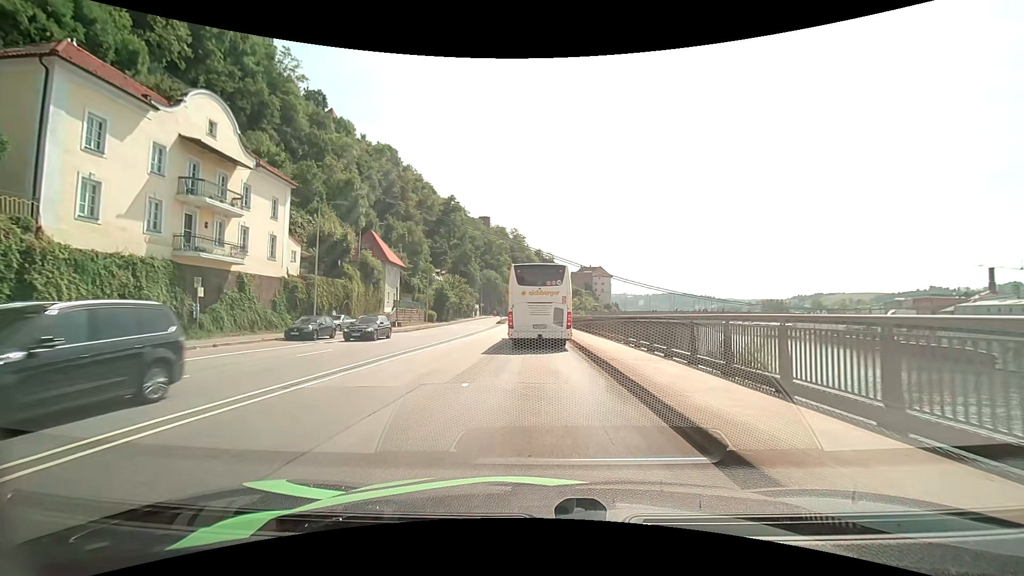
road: primary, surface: asphalt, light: Day
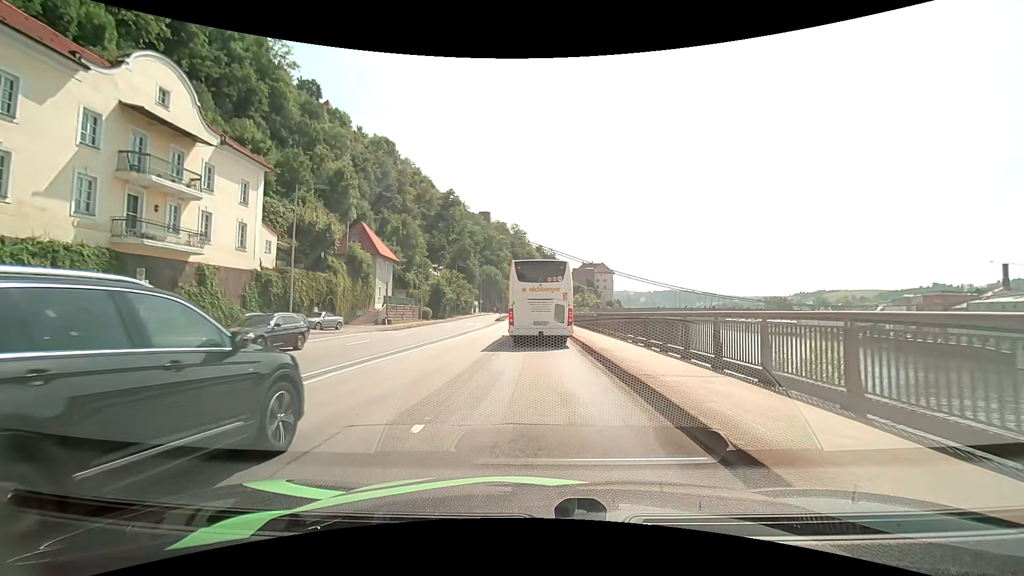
(0.0, +4.0) m; 0°
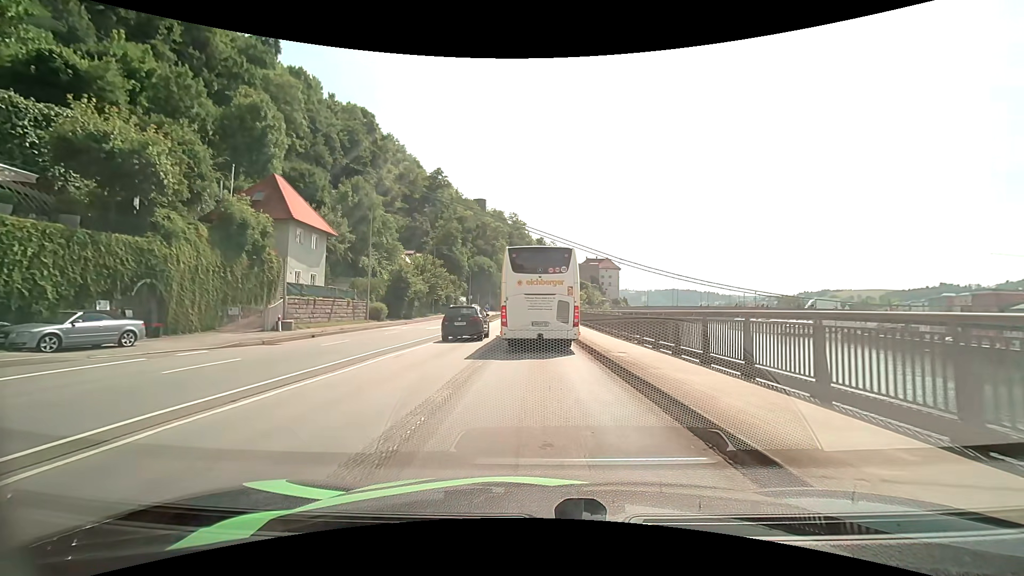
(-0.1, +20.4) m; 0°
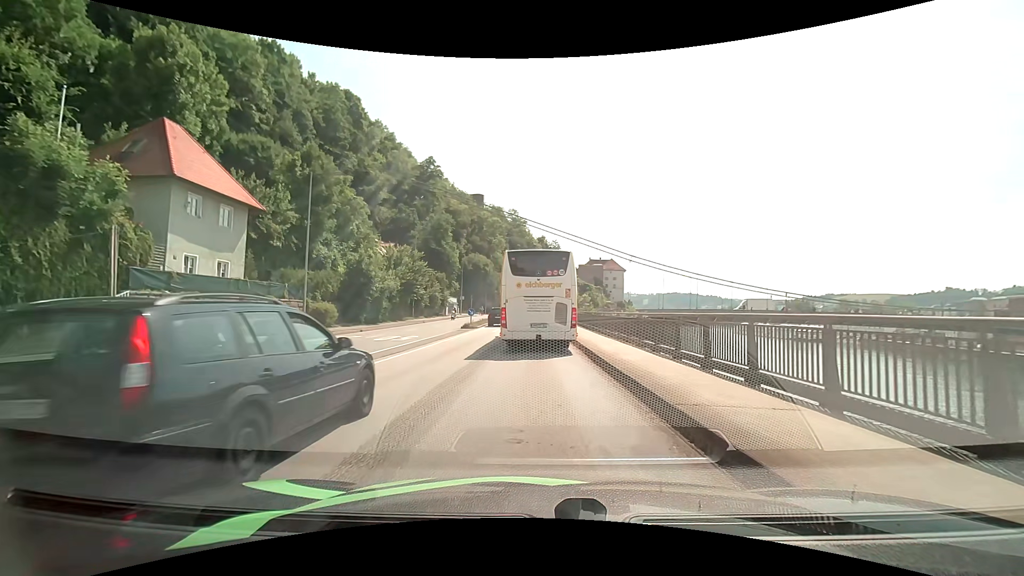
(0.0, +12.0) m; 0°
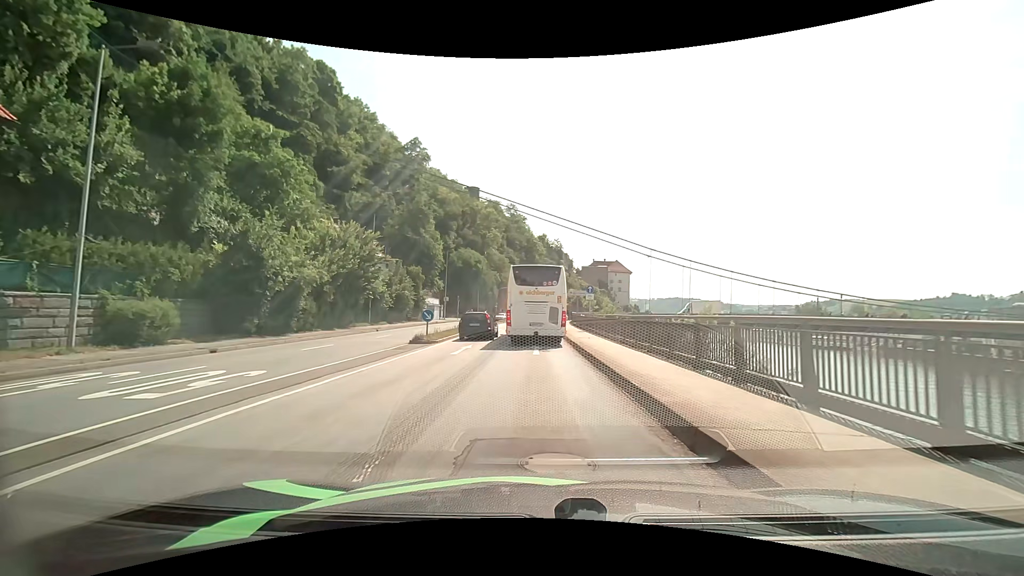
(-0.1, +16.4) m; 0°
(0, +10) (0, +20) (0, +30) (0, +40) (0, +50) (0, +60) (+1, +70) (+2, +80) (+3, +90) (+5, +100) m
